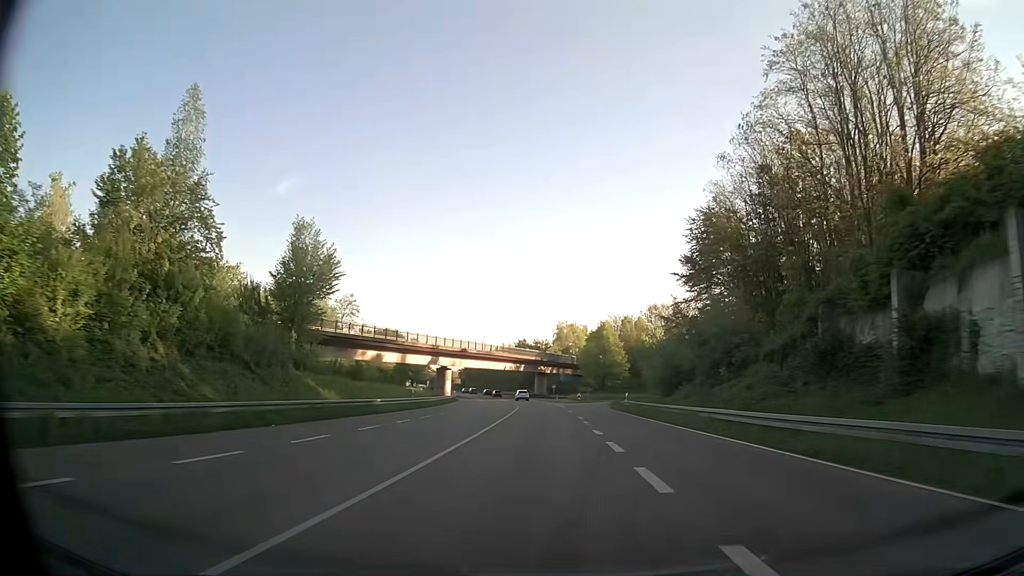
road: primary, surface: asphalt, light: Day
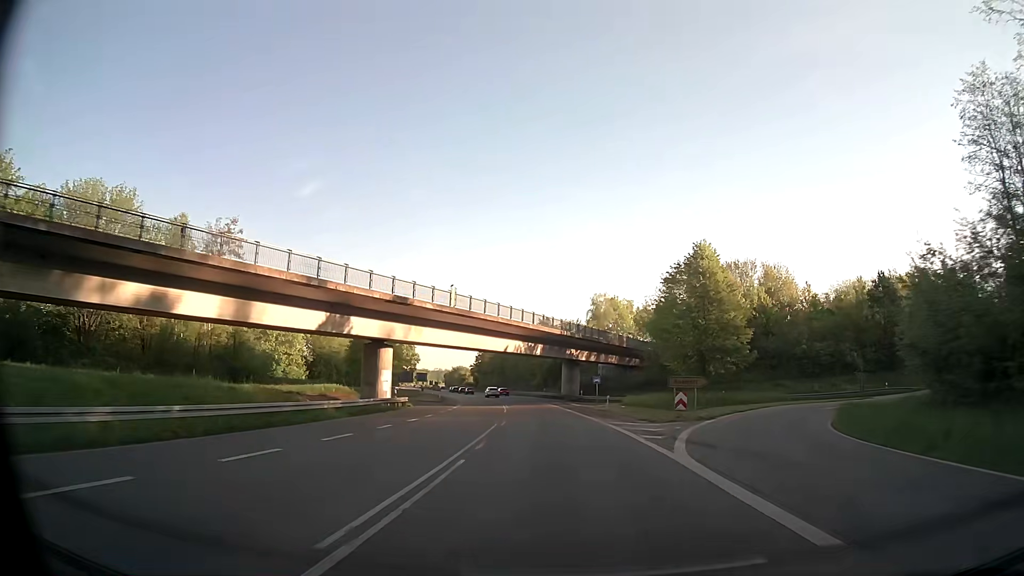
(-1.0, +52.1) m; -2°
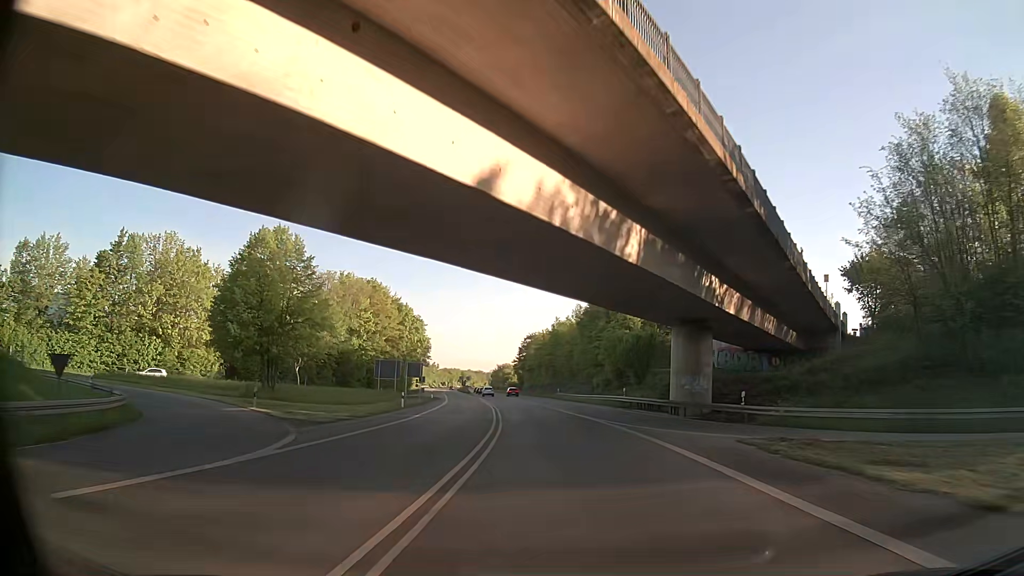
(-2.3, +52.4) m; -5°
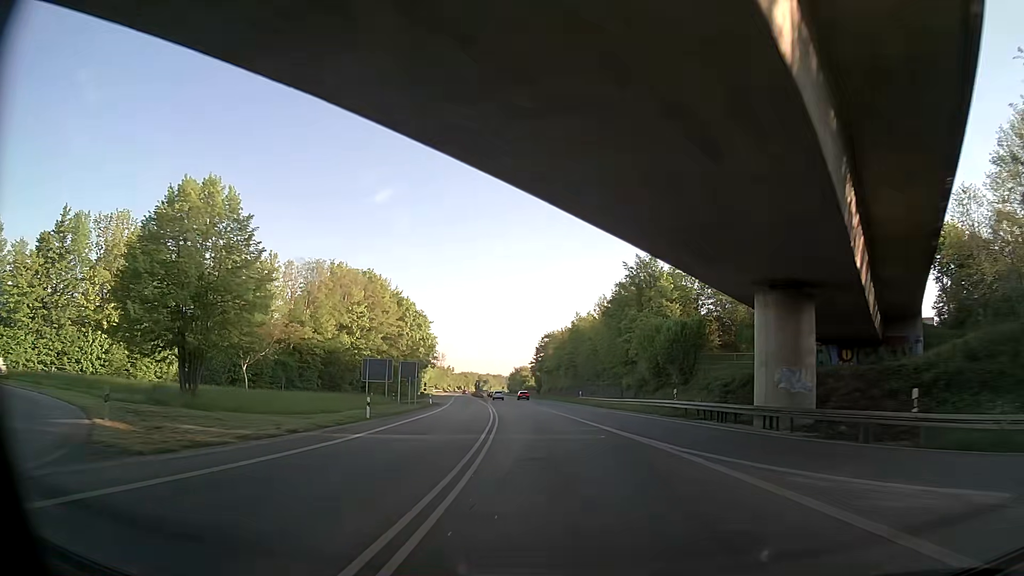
(-0.1, +13.3) m; 0°
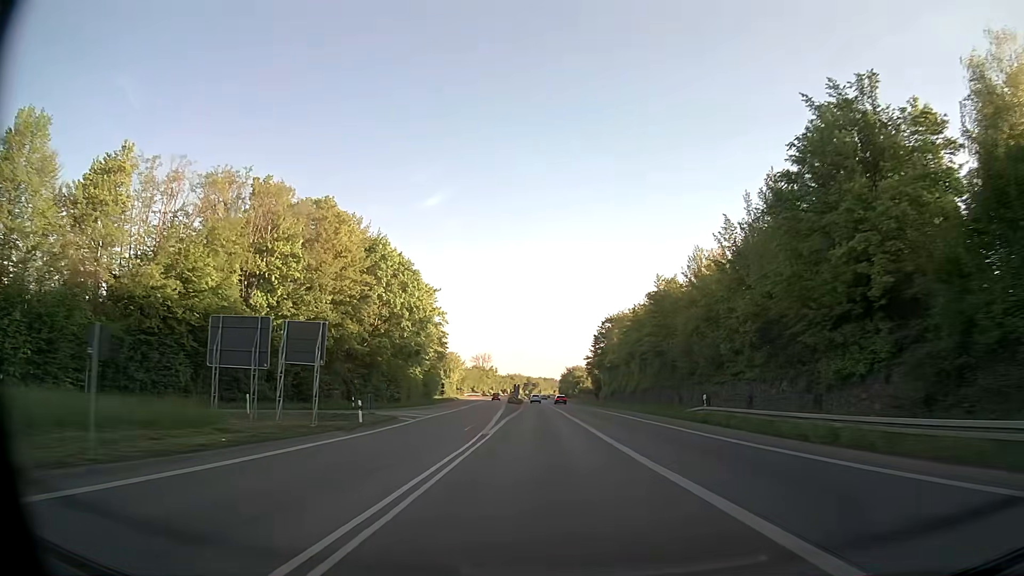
(-3.0, +41.1) m; -6°
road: trunk
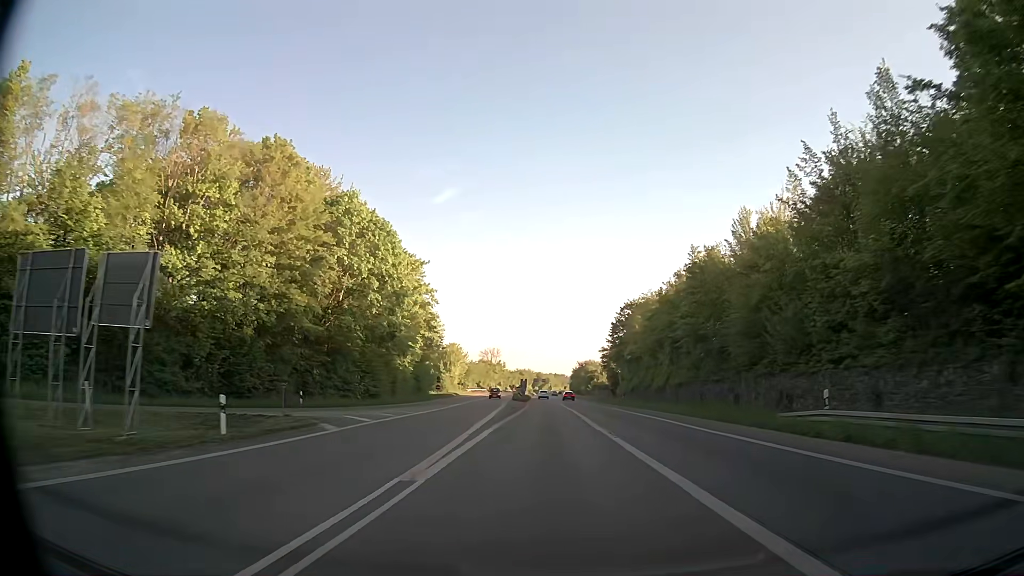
(-0.1, +14.2) m; -1°
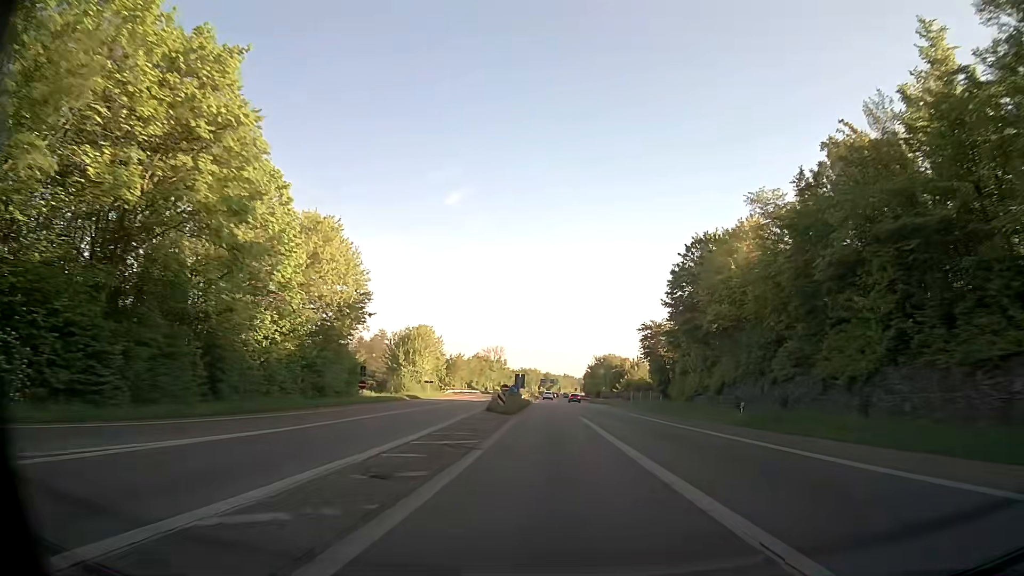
(-0.5, +43.8) m; -1°
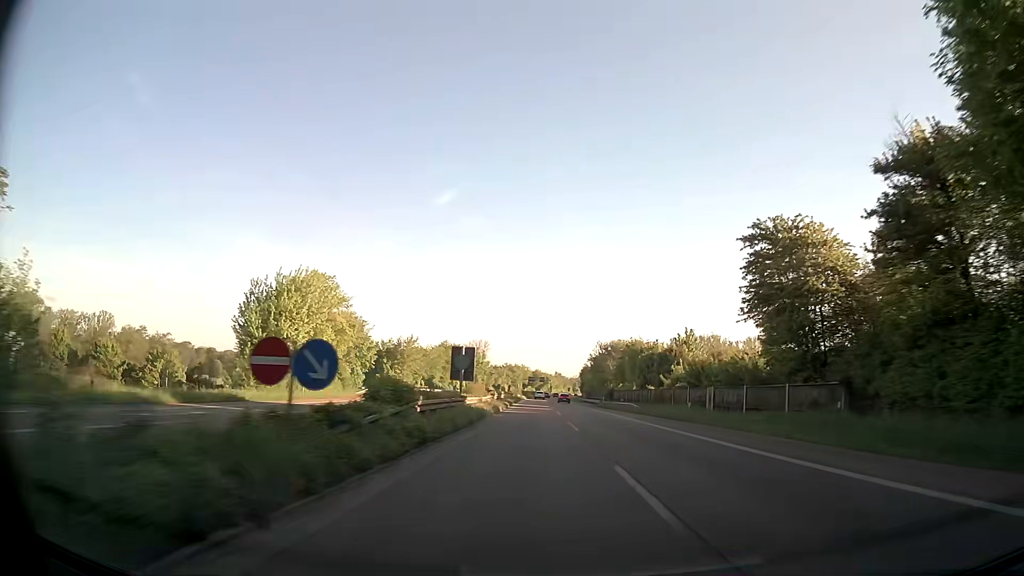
(0.0, +45.2) m; 0°
(0, +10) (0, +20) (0, +30) (0, +40) (+1, +50) (+1, +60) (+1, +70) (+1, +80) (+1, +90) (+1, +100) m
